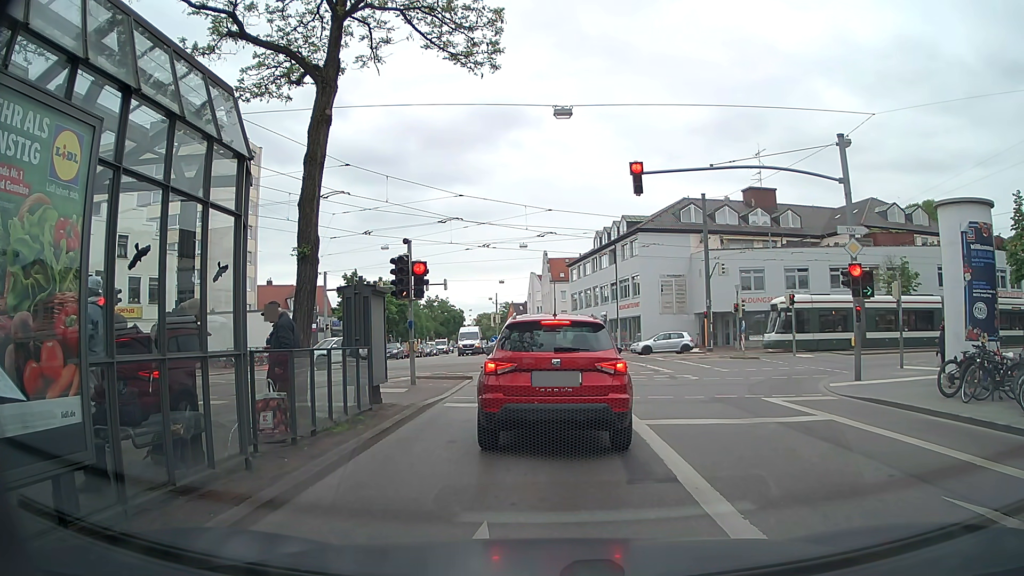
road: tertiary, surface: asphalt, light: Day
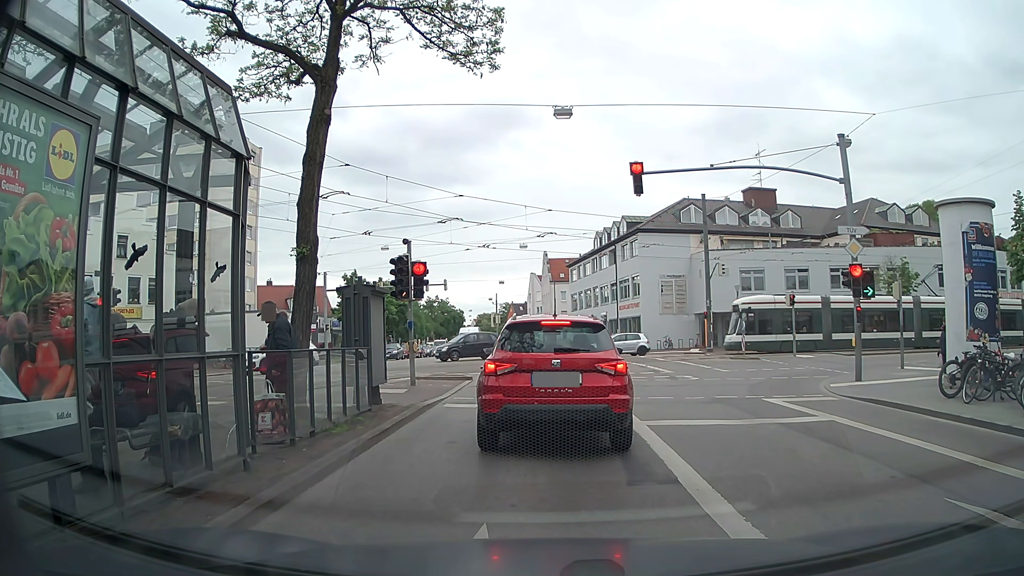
(0.0, 0.0) m; 0°
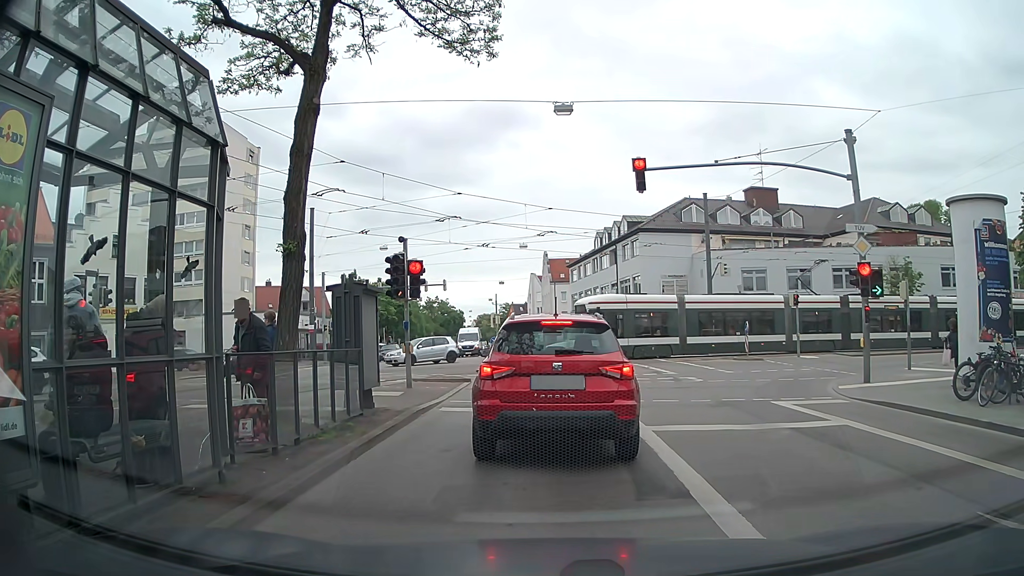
(0.0, +0.5) m; 0°
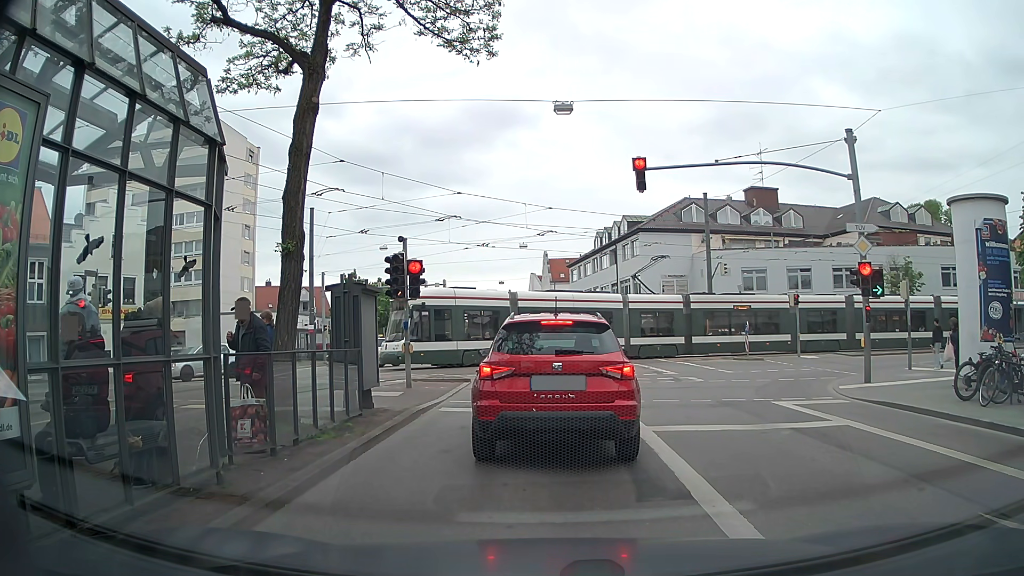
(0.0, +0.1) m; 0°
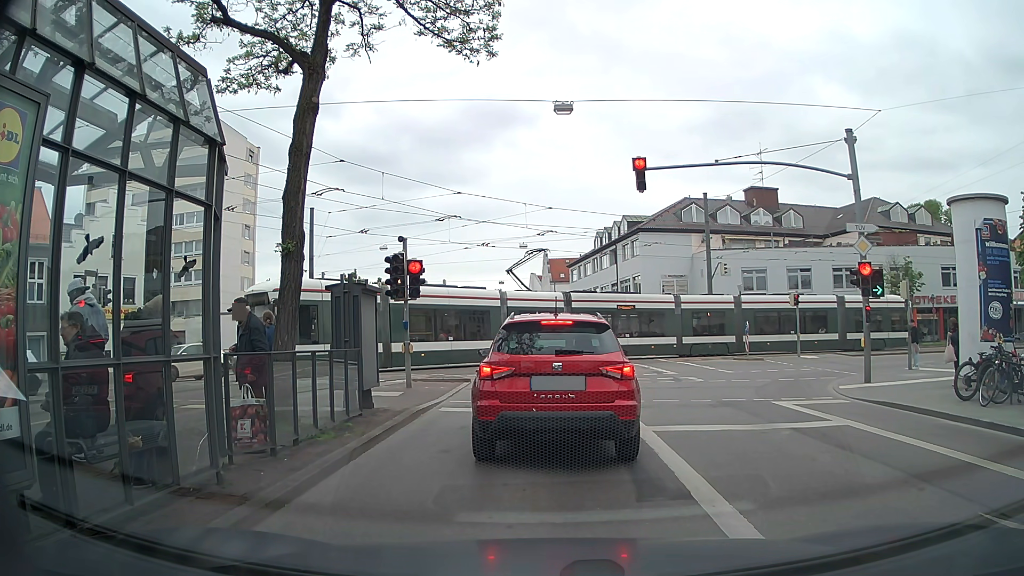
(0.0, 0.0) m; 0°
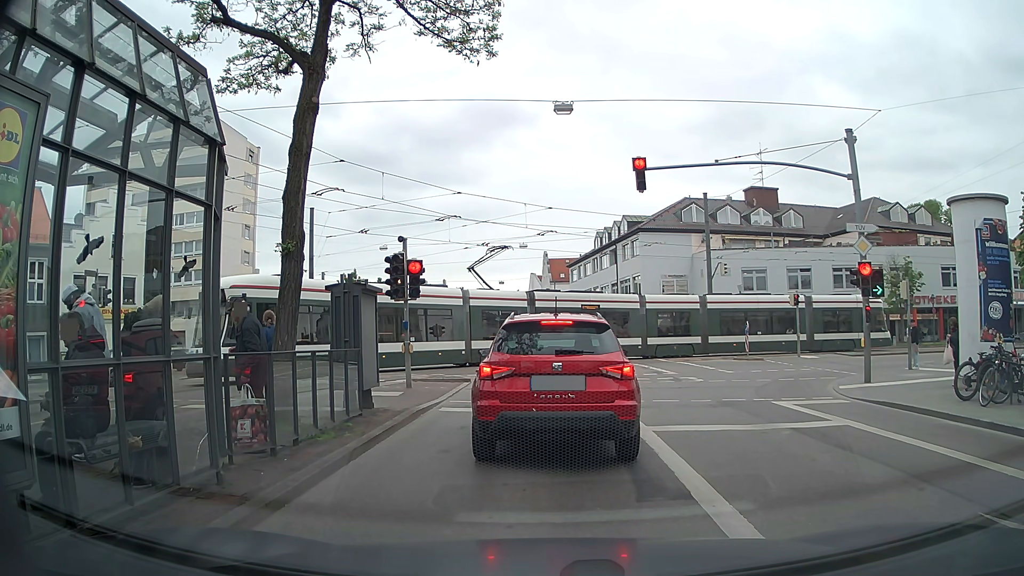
(0.0, 0.0) m; 0°
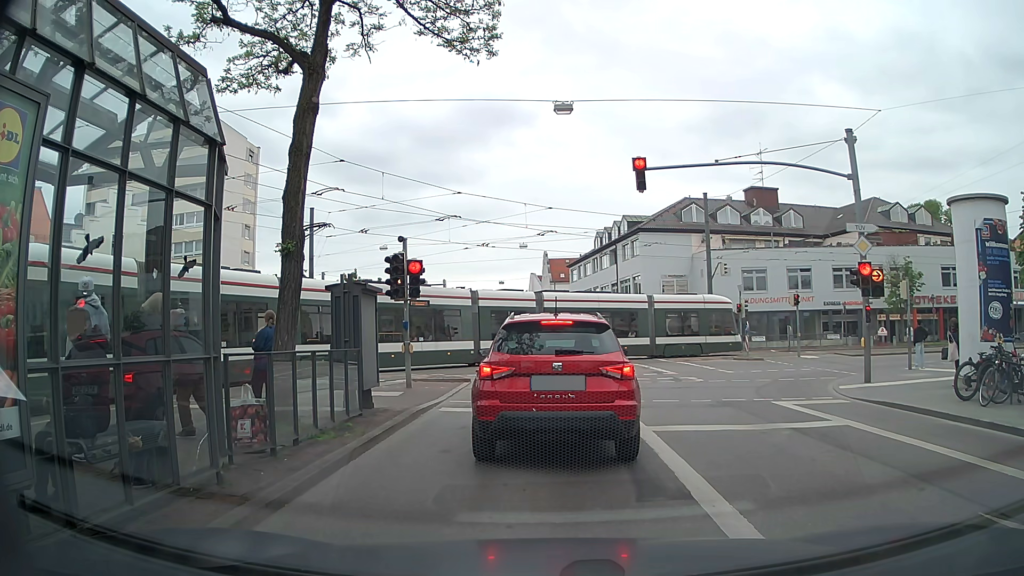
(0.0, 0.0) m; 0°
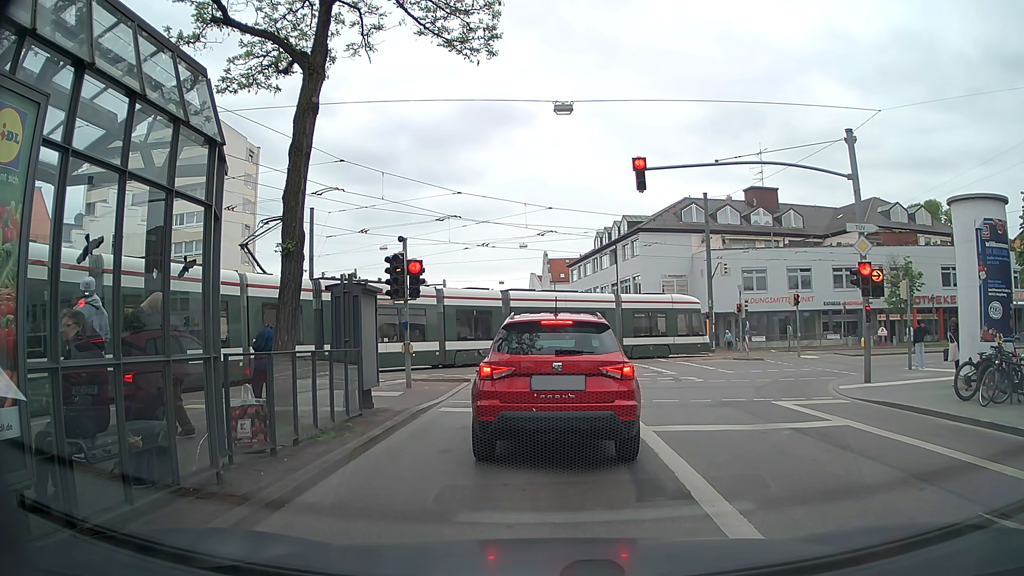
(0.0, 0.0) m; 0°
